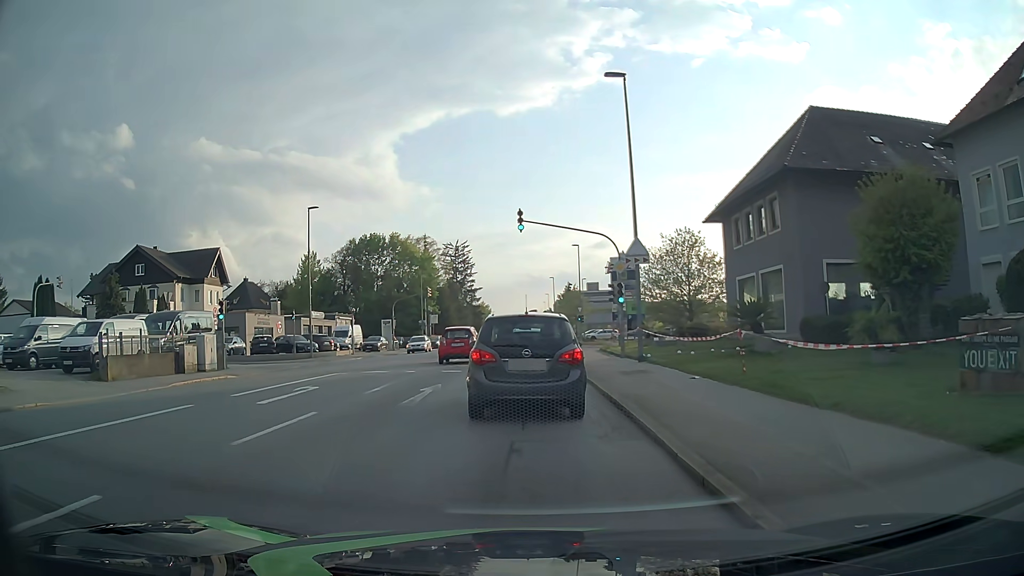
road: tertiary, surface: asphalt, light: Day
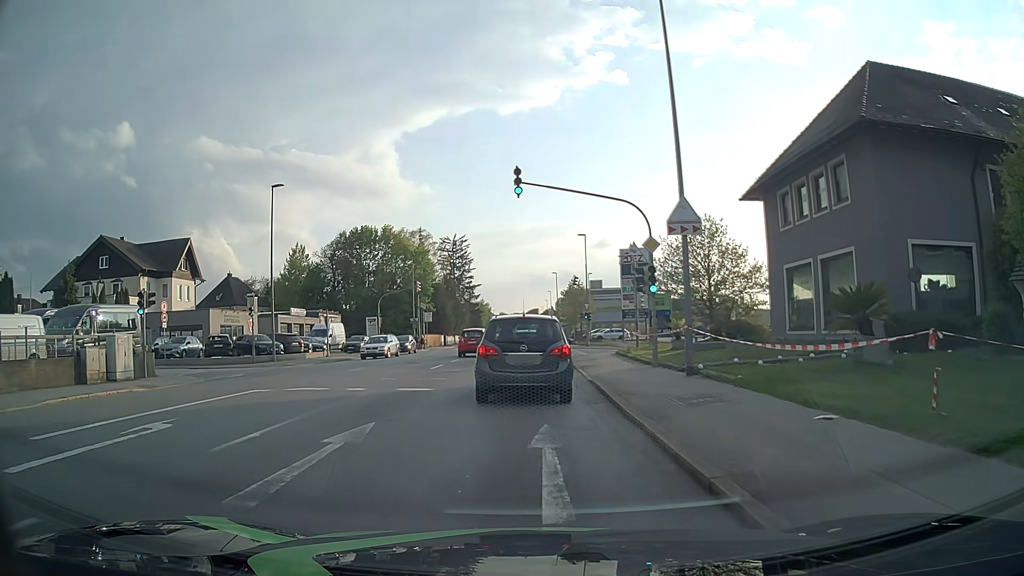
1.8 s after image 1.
(+0.1, +7.2) m; +1°
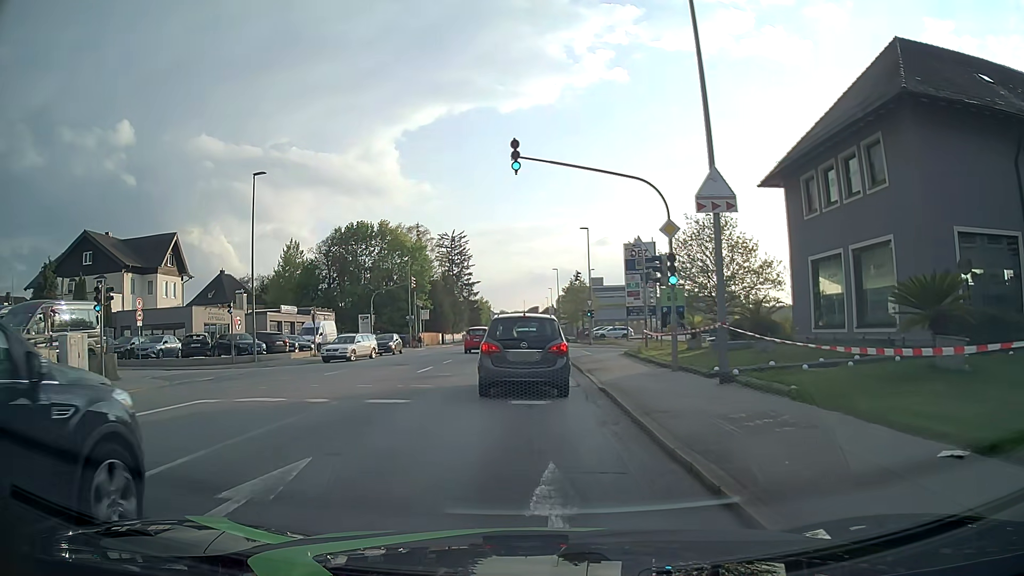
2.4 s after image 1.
(0.0, +2.9) m; +1°
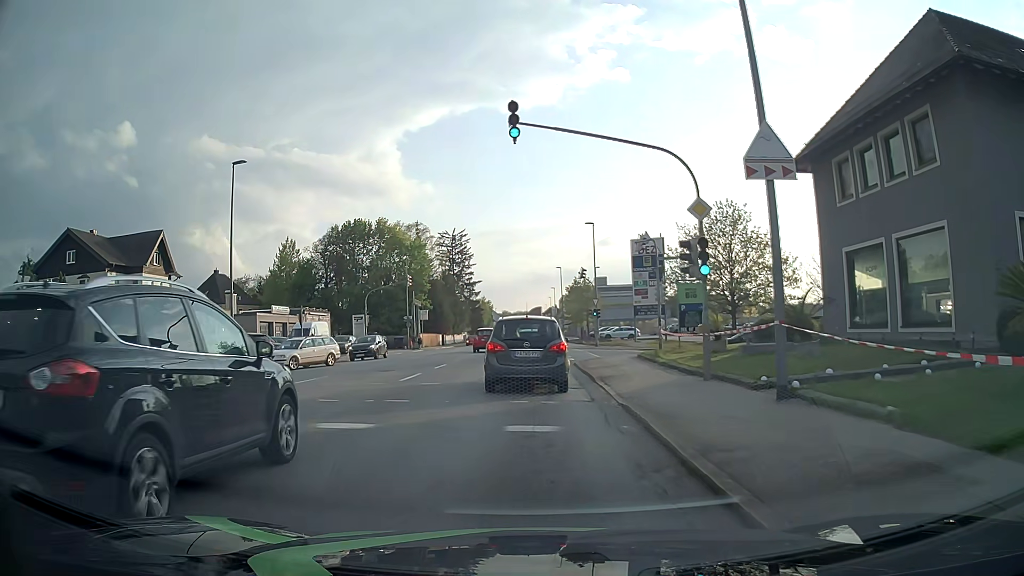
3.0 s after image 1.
(-0.1, +3.1) m; -1°
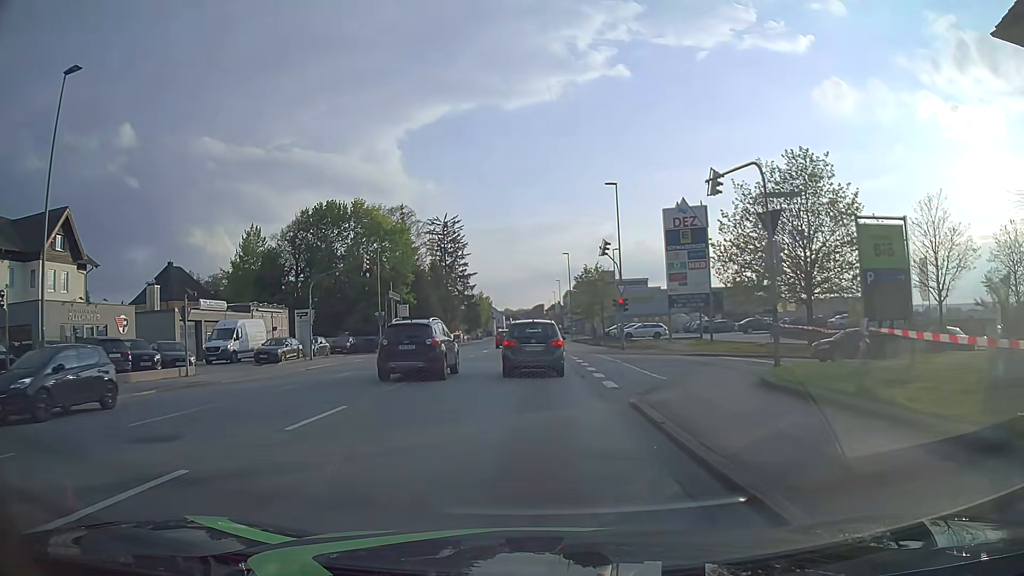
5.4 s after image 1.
(-0.1, +15.2) m; 0°
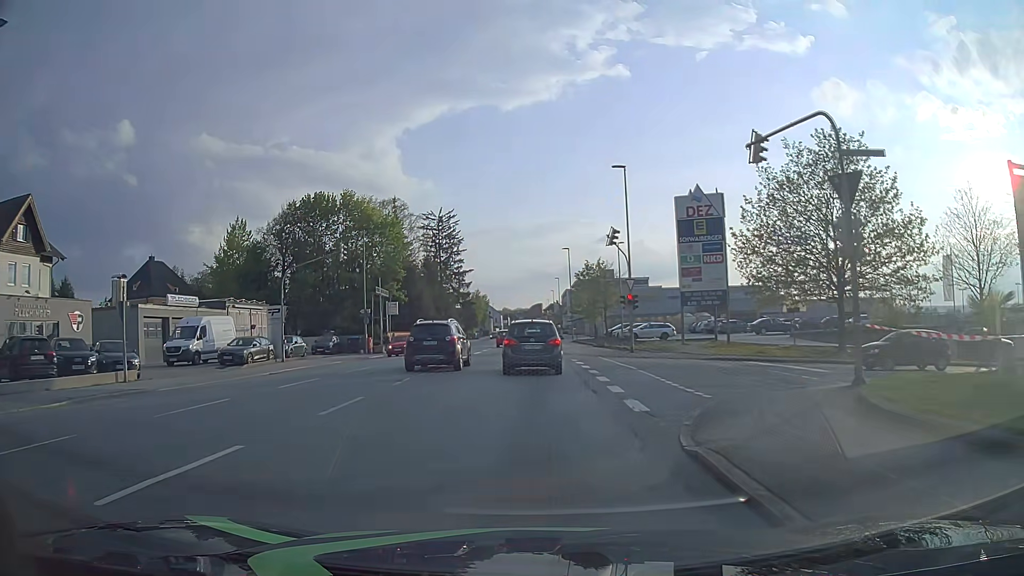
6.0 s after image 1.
(0.0, +4.6) m; 0°
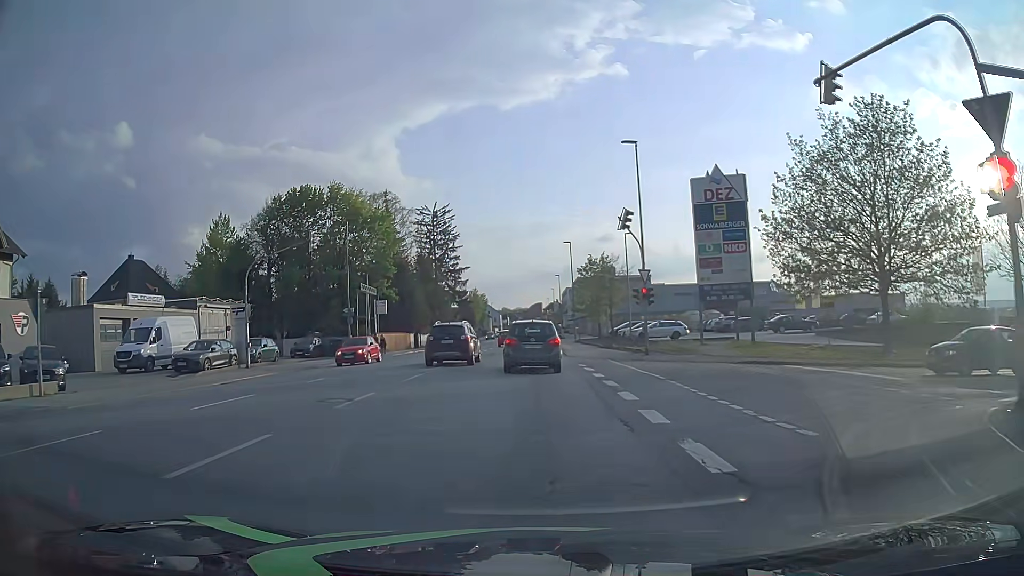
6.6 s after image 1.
(0.0, +5.0) m; 0°
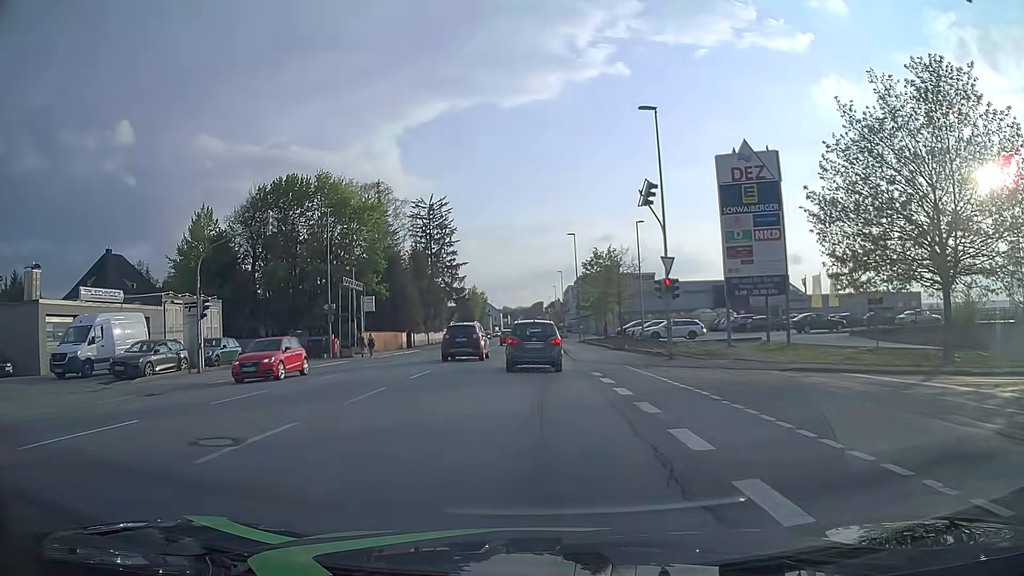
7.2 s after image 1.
(-0.1, +5.3) m; 0°
